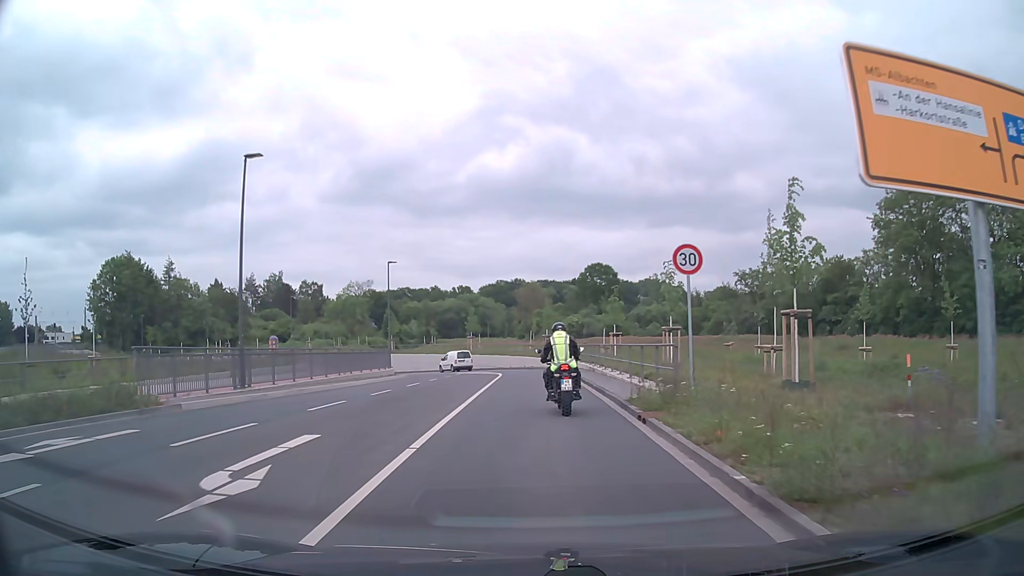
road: secondary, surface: asphalt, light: Day
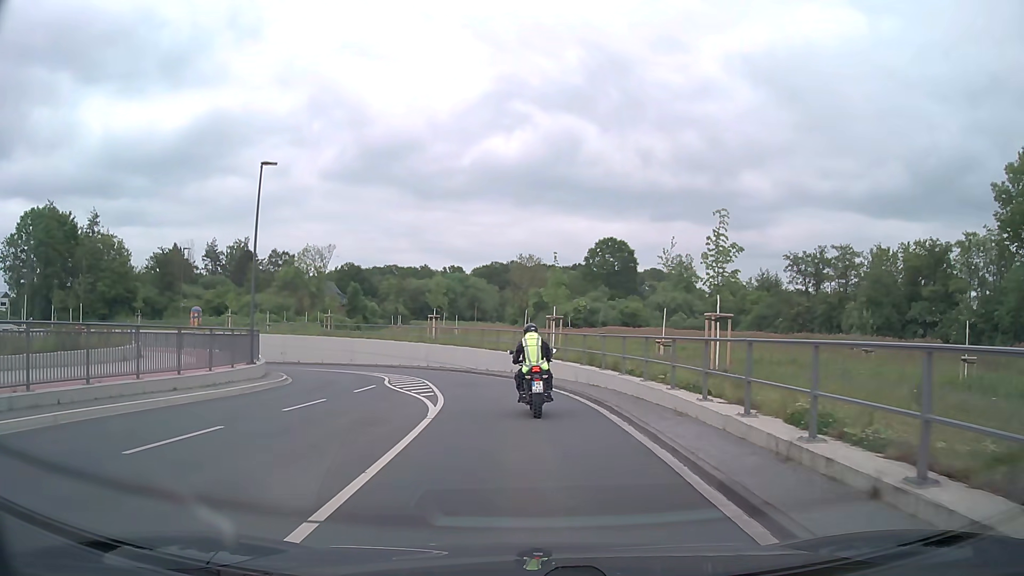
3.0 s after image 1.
(+0.1, +24.9) m; +1°
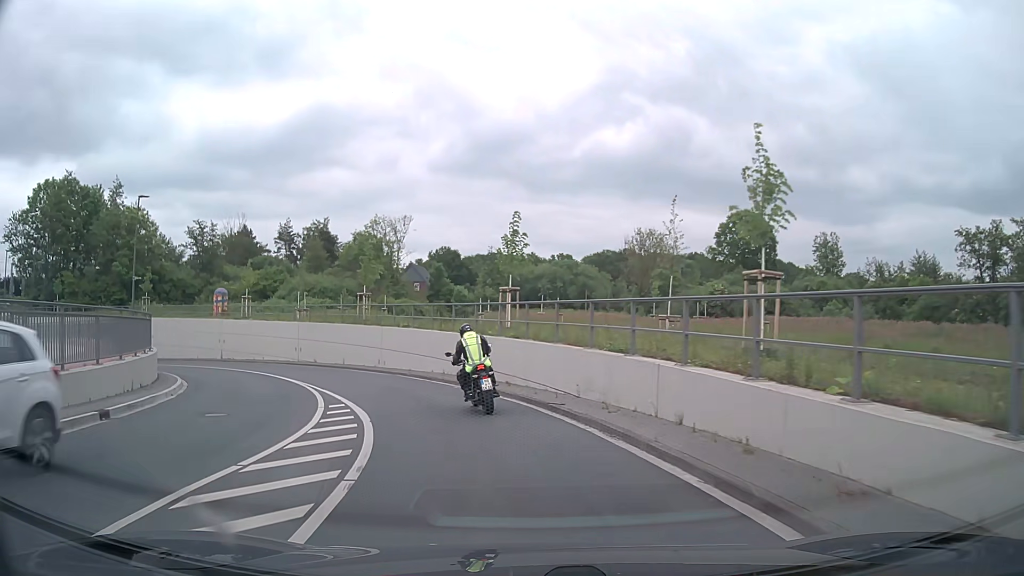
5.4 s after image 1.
(-1.0, +19.7) m; -9°
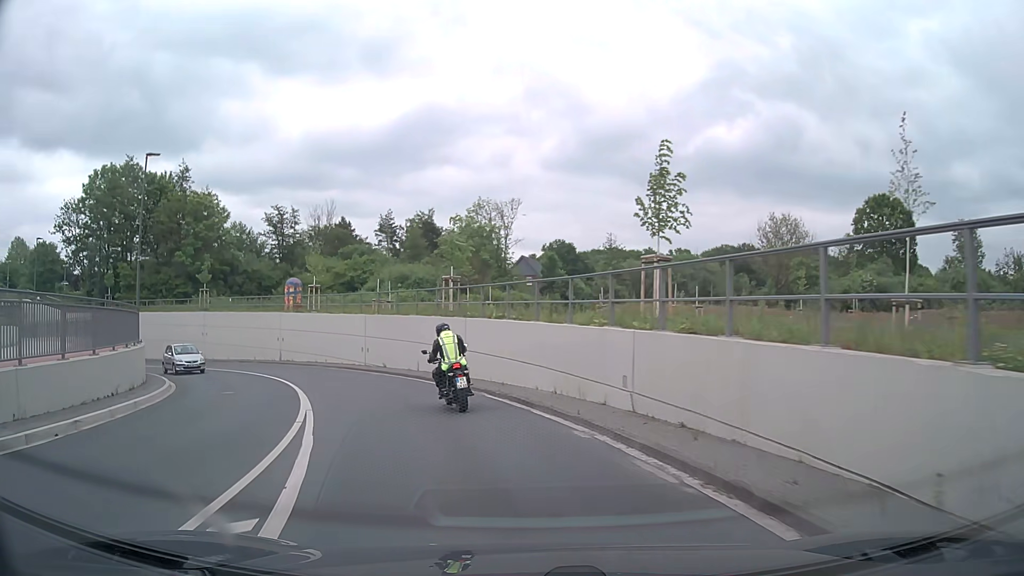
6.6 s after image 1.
(-0.7, +9.7) m; -9°
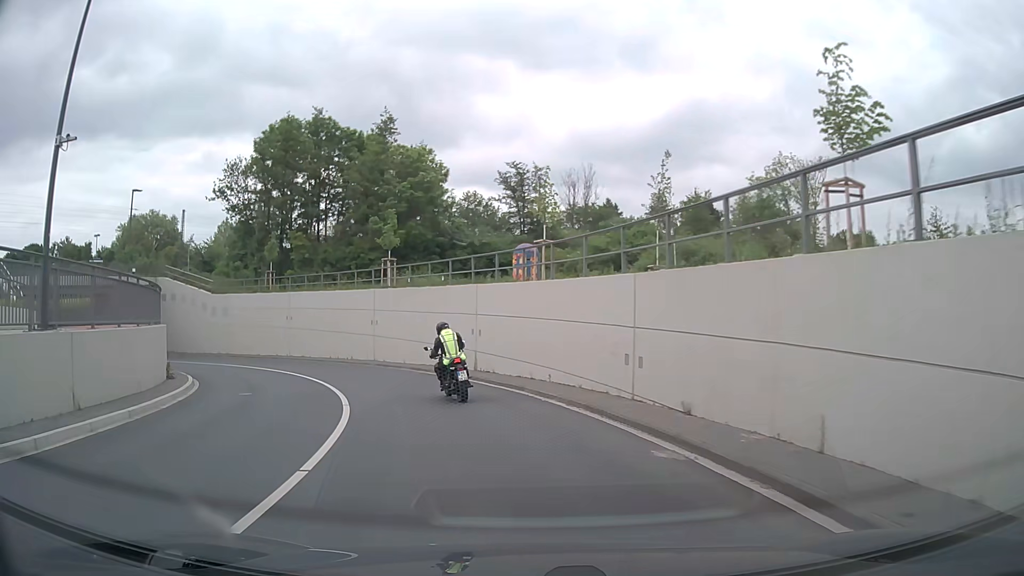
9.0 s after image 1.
(-3.9, +18.5) m; -23°
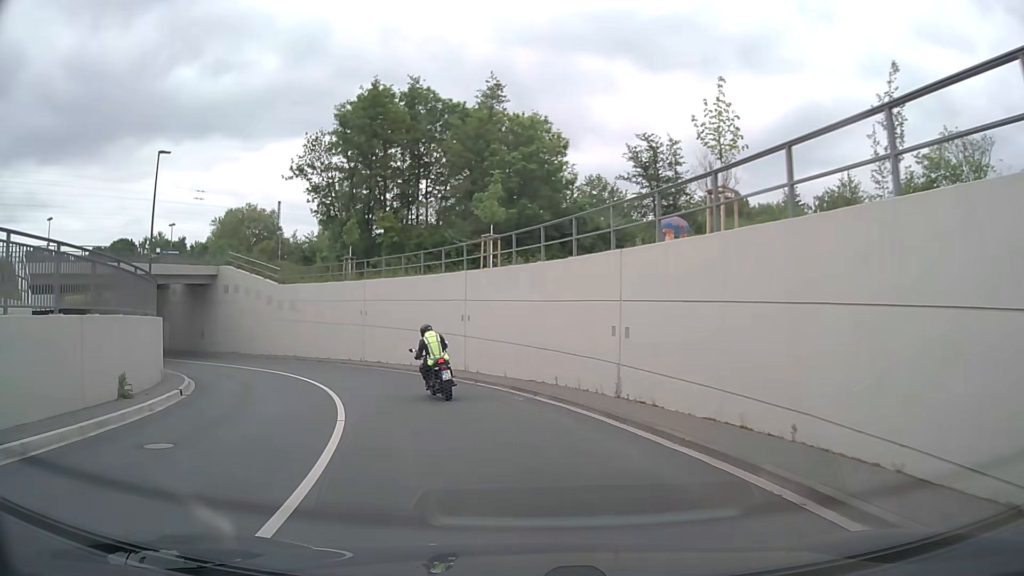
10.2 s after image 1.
(-0.9, +9.6) m; -10°
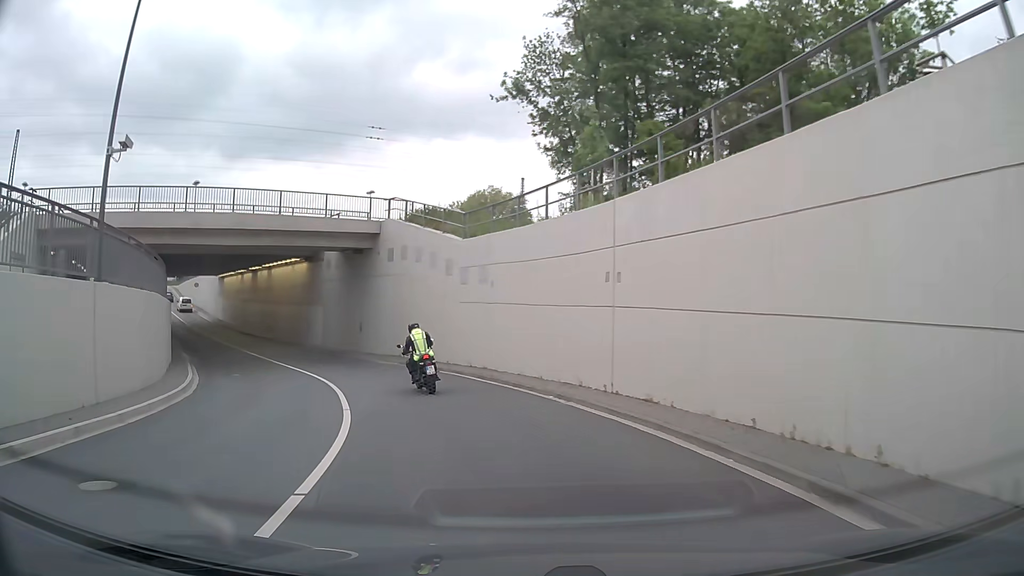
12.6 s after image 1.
(-3.7, +19.4) m; -22°
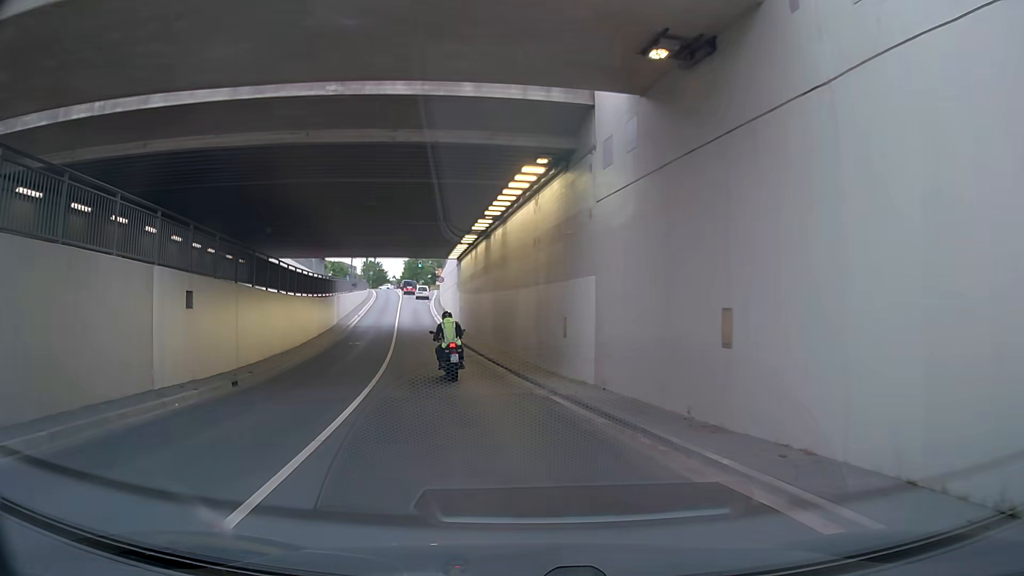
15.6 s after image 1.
(-6.1, +25.0) m; -25°
